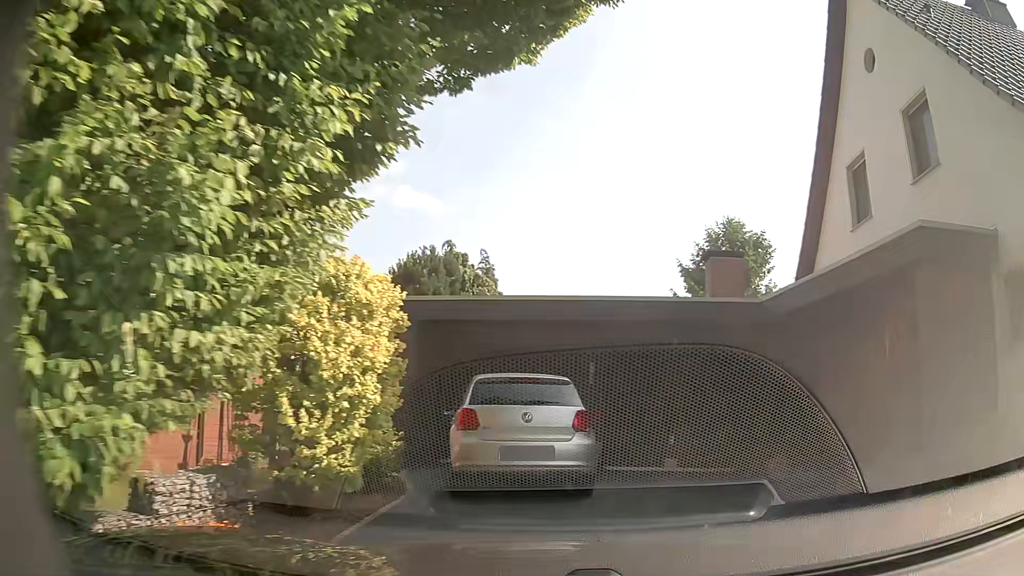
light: Day
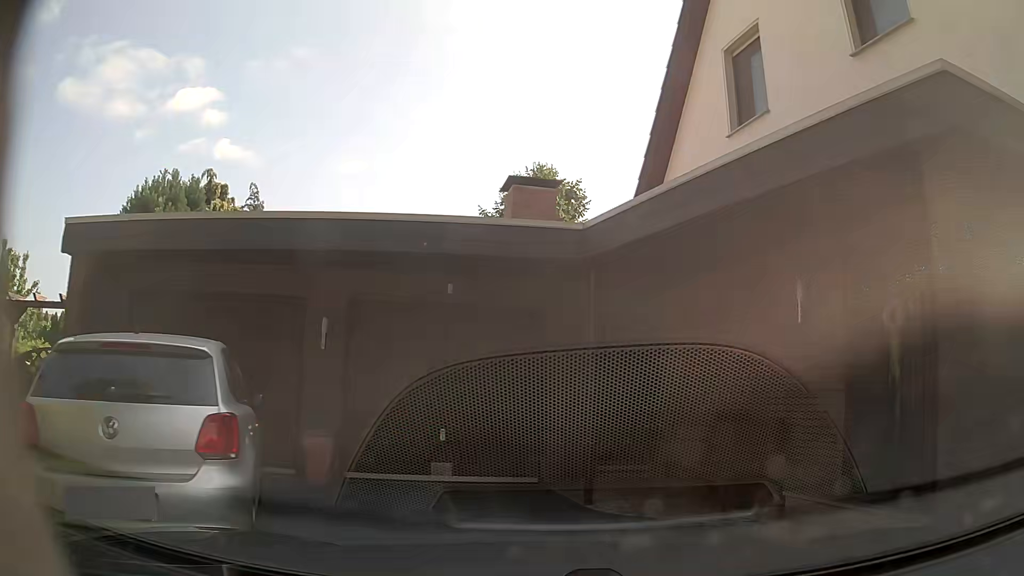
(+0.6, +3.9) m; +18°
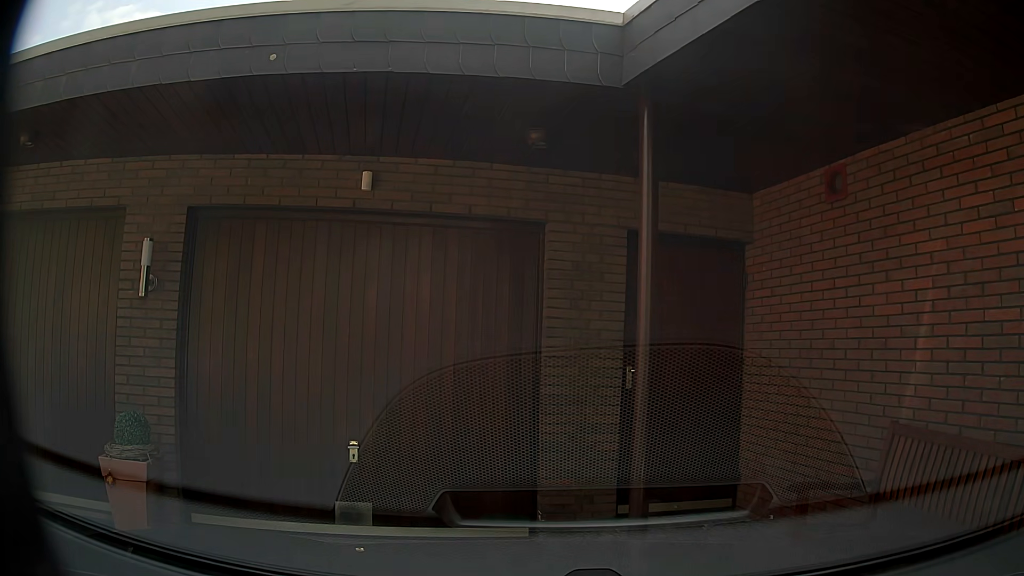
(+0.1, +3.7) m; 0°
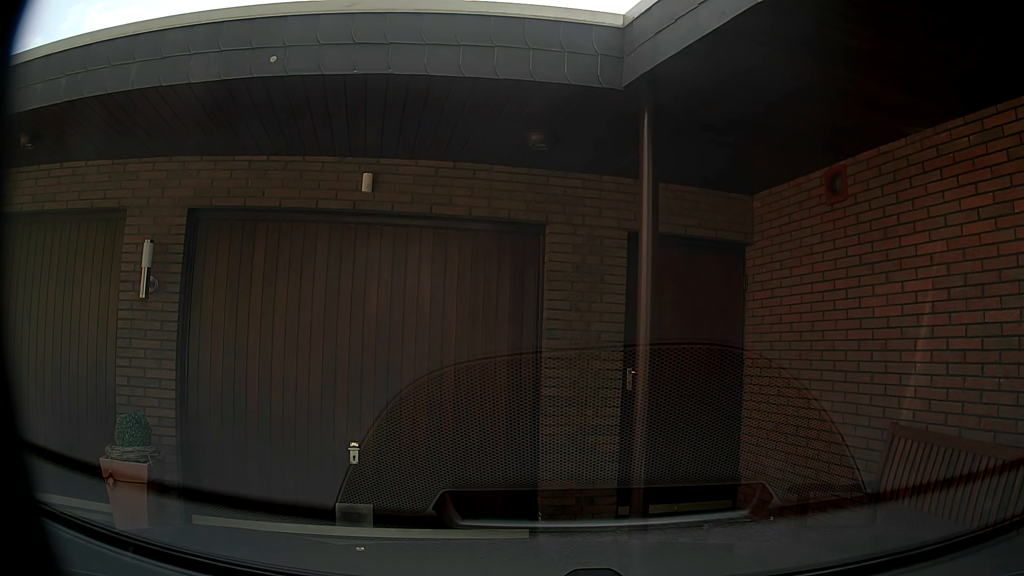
(0.0, +0.1) m; 0°
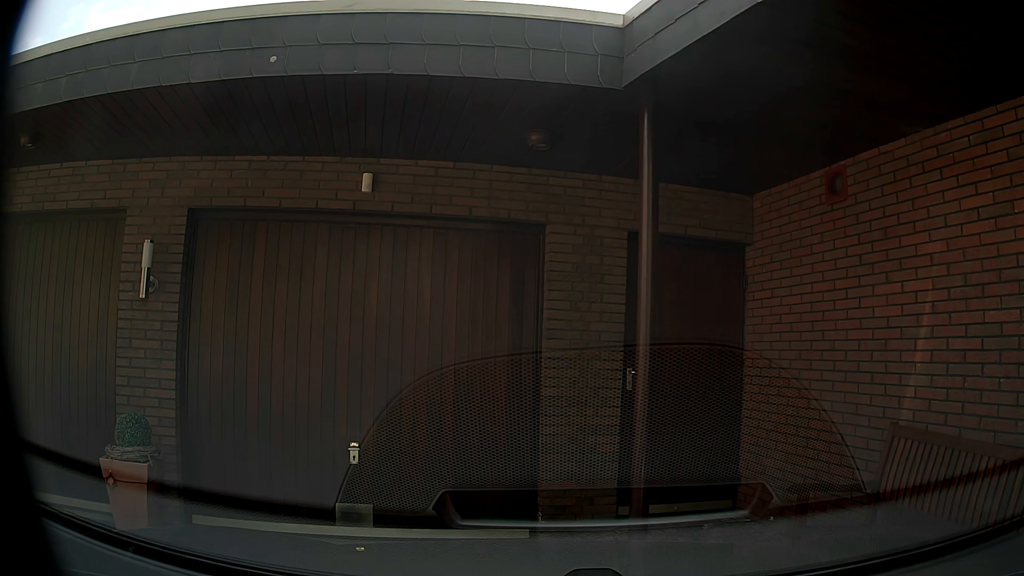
(0.0, 0.0) m; 0°
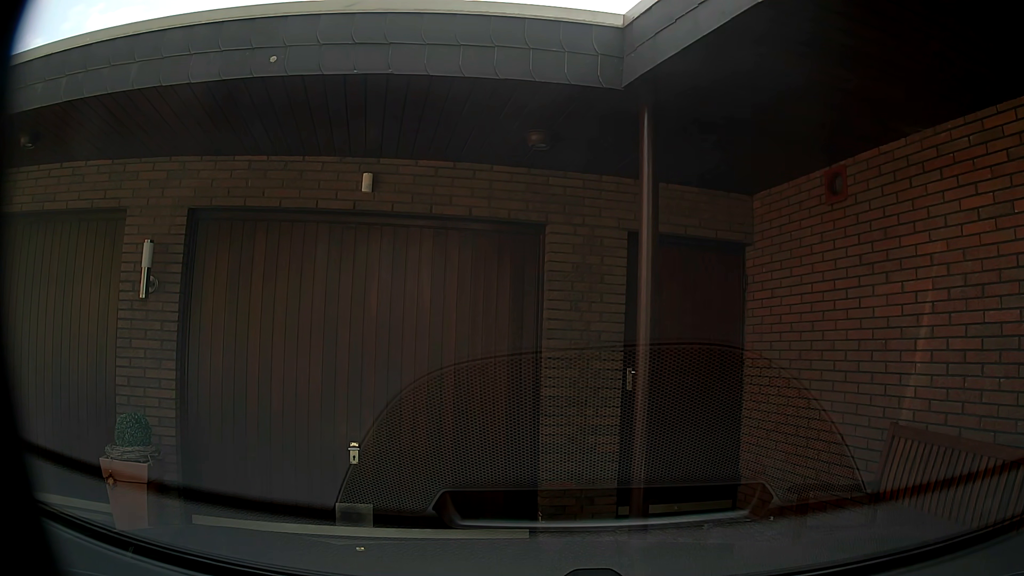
(0.0, 0.0) m; 0°
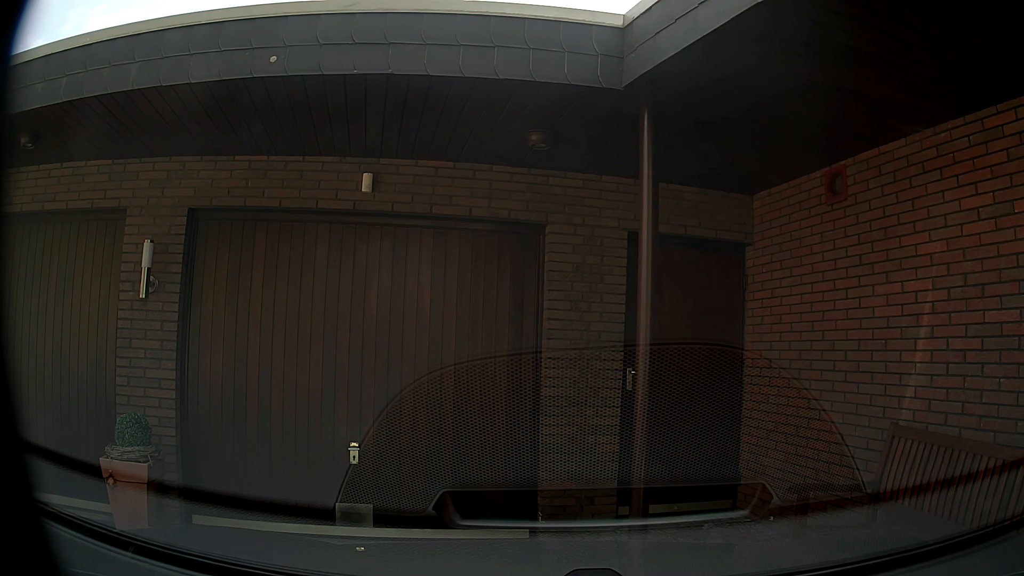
(0.0, 0.0) m; 0°
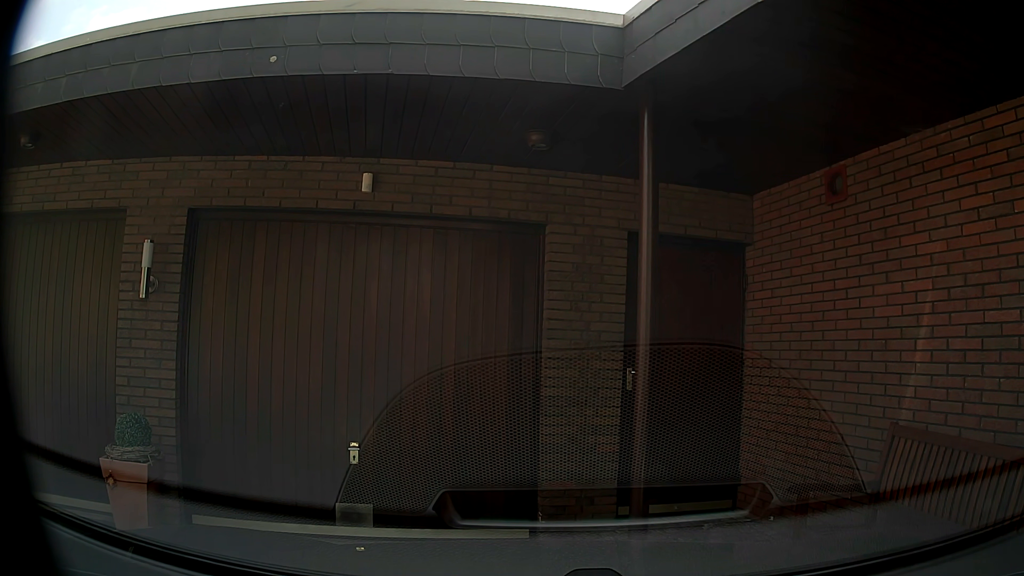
(0.0, 0.0) m; 0°
